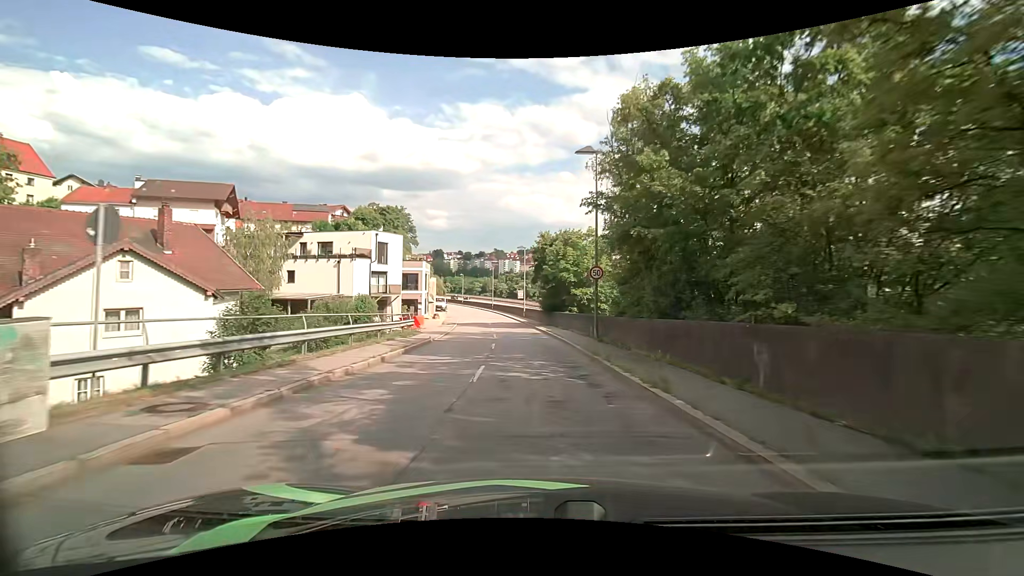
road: tertiary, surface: asphalt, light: Day
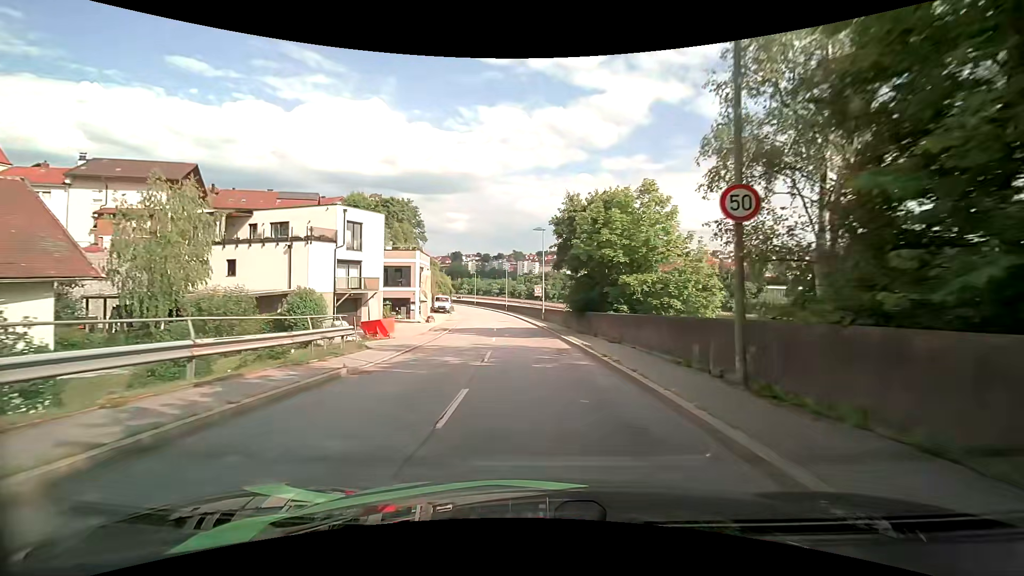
(-0.1, +13.2) m; -2°
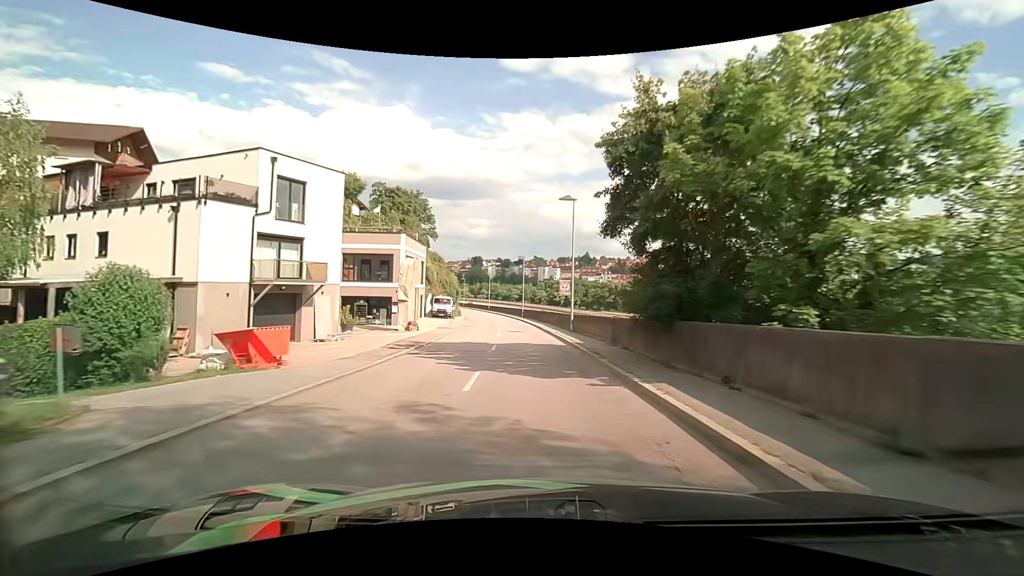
(-0.2, +13.5) m; -2°
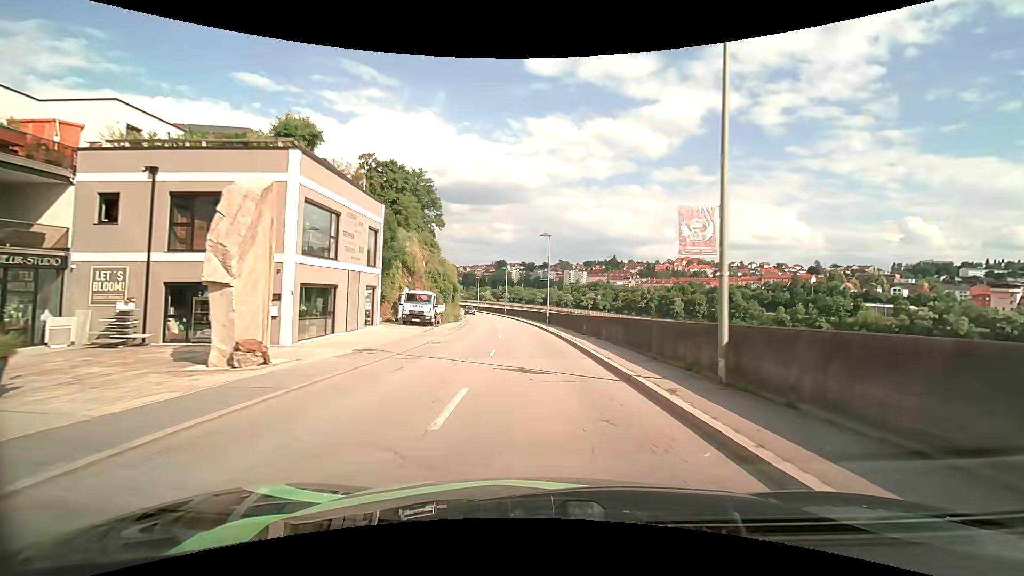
(-0.6, +21.1) m; -3°
